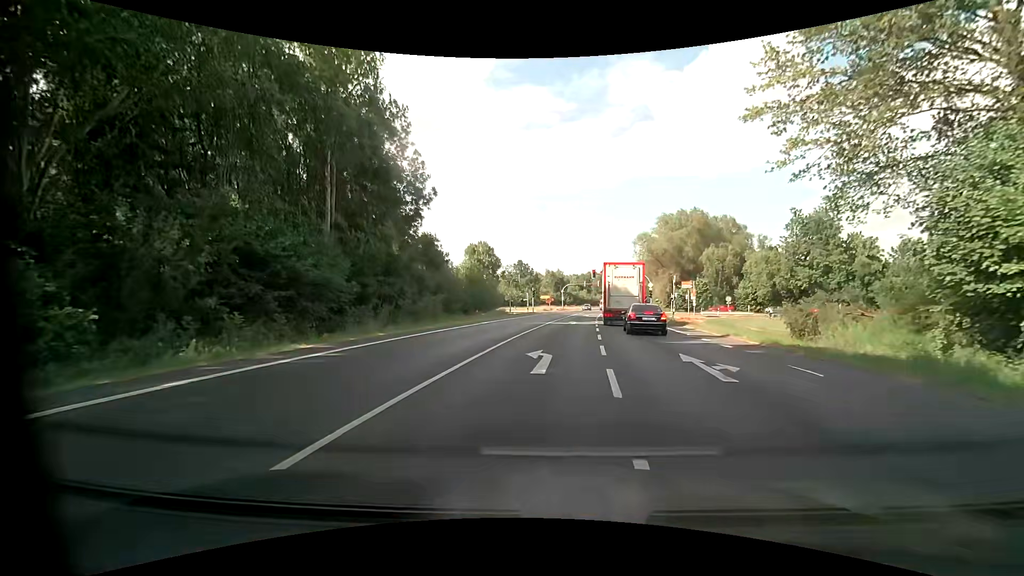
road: primary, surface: asphalt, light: Day
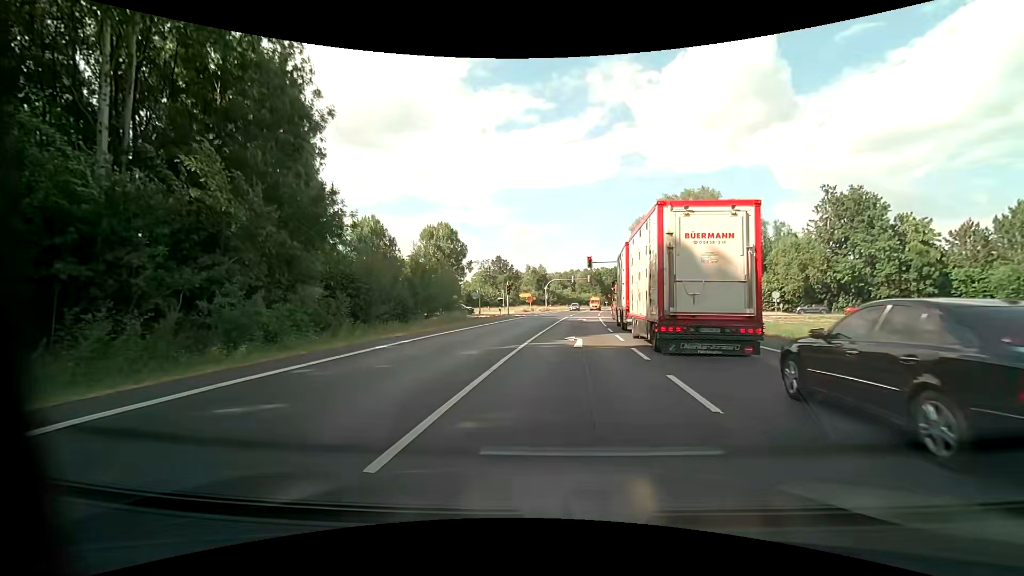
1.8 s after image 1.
(+0.4, +18.7) m; +2°
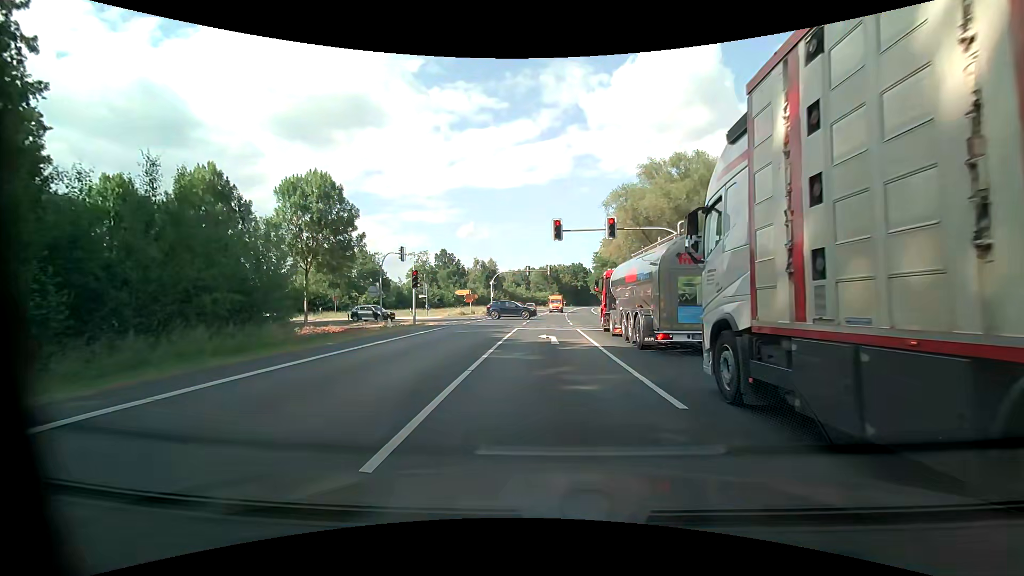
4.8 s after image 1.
(+1.1, +23.4) m; +5°
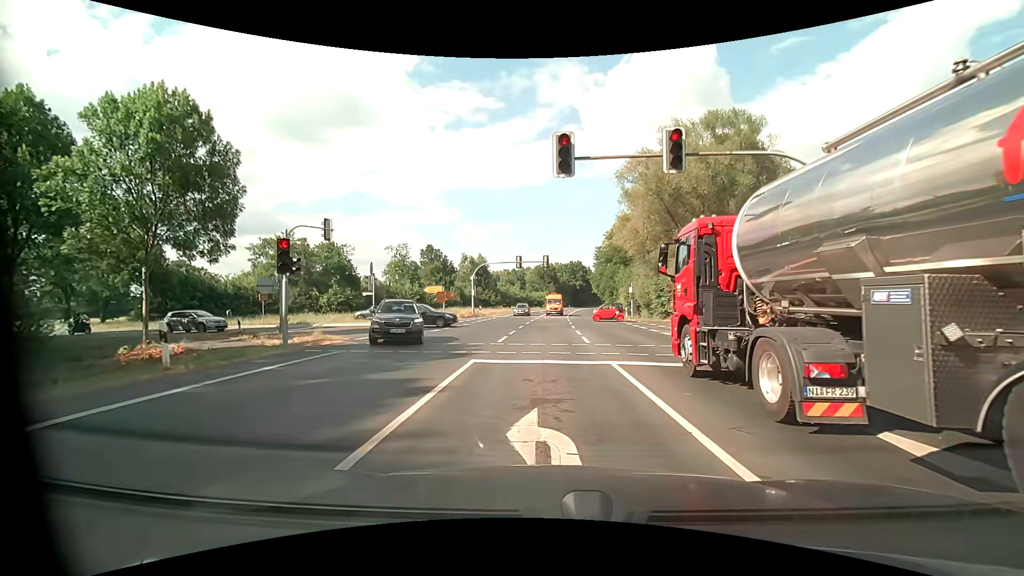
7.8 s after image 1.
(+0.1, +15.0) m; +1°
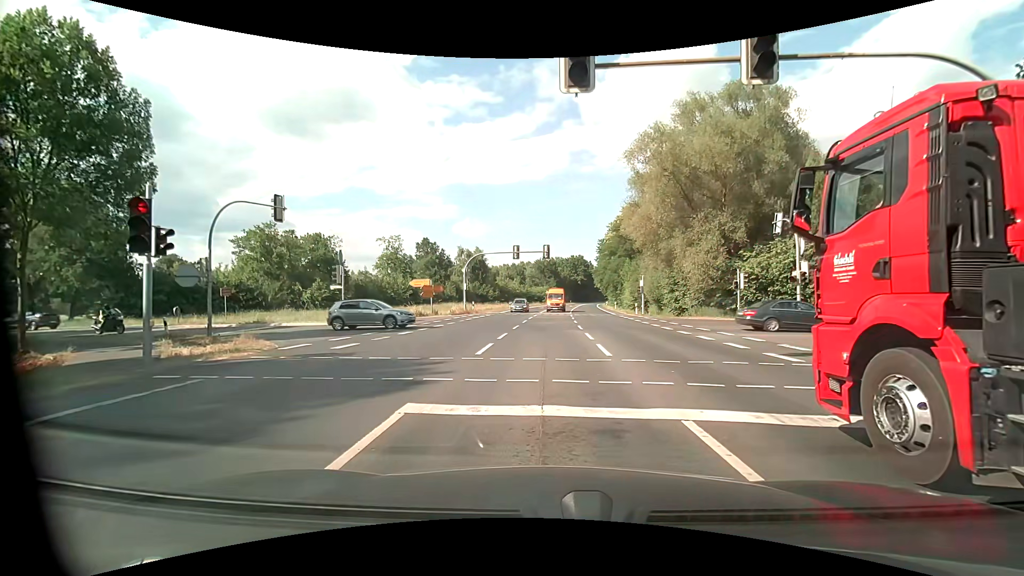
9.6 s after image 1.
(0.0, +5.4) m; -2°
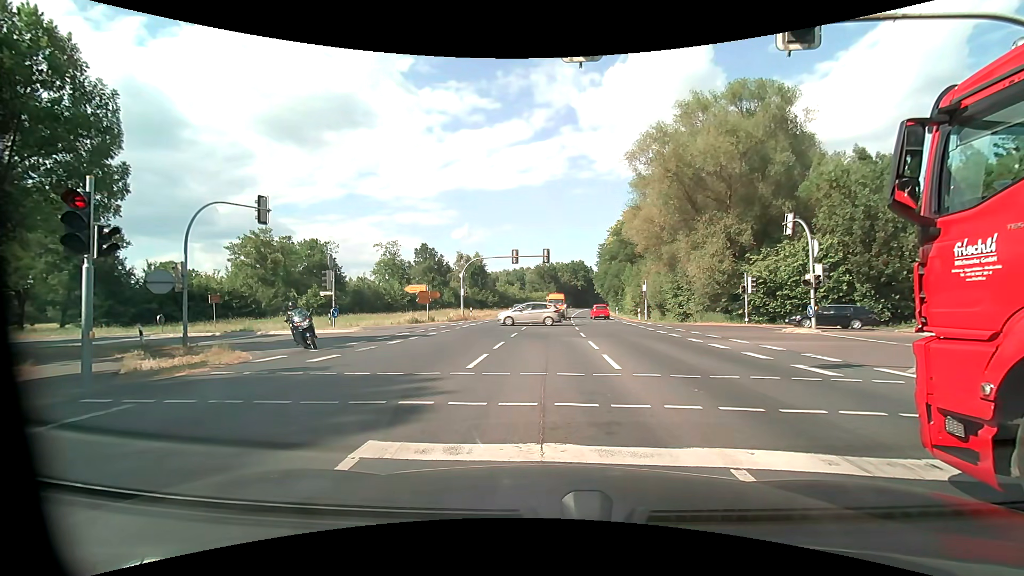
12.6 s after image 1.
(+0.1, +1.4) m; +2°
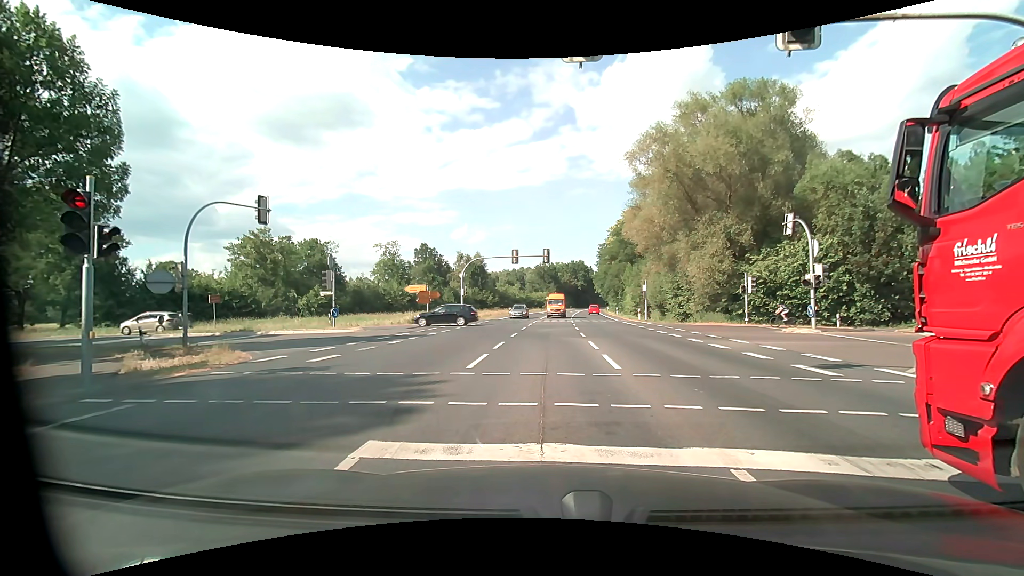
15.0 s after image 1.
(0.0, 0.0) m; 0°
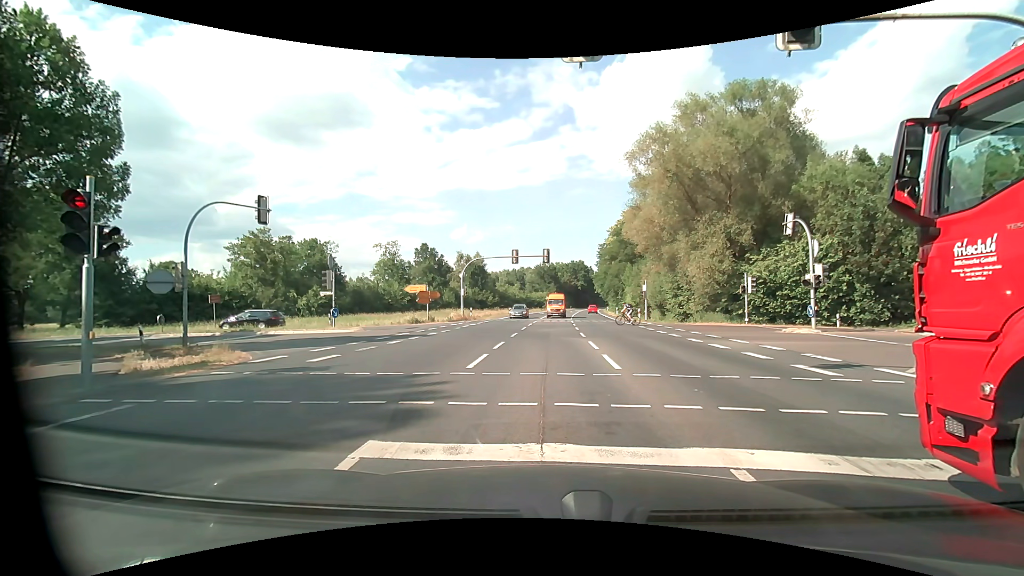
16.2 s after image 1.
(0.0, 0.0) m; 0°
